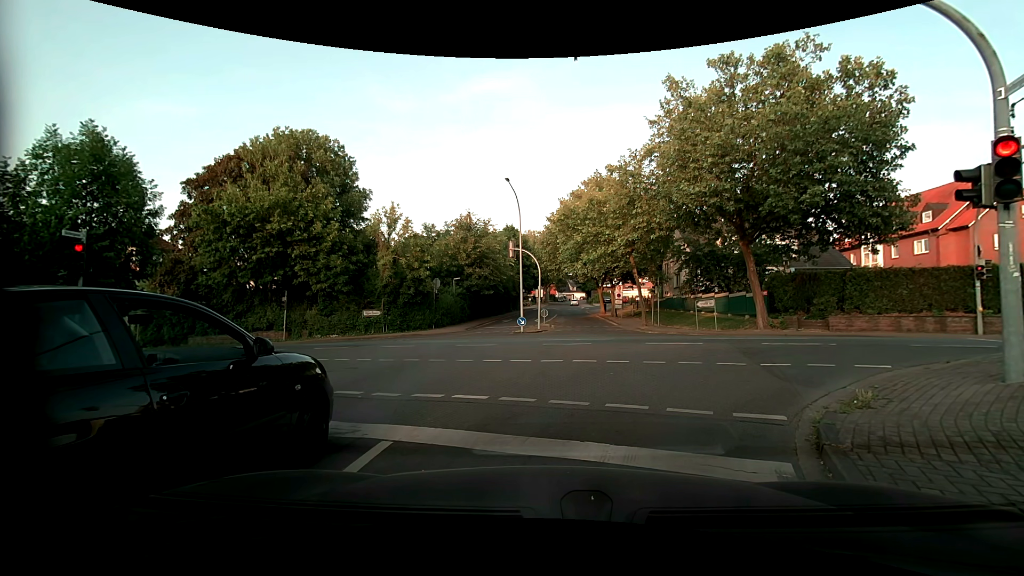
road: residential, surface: asphalt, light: Day
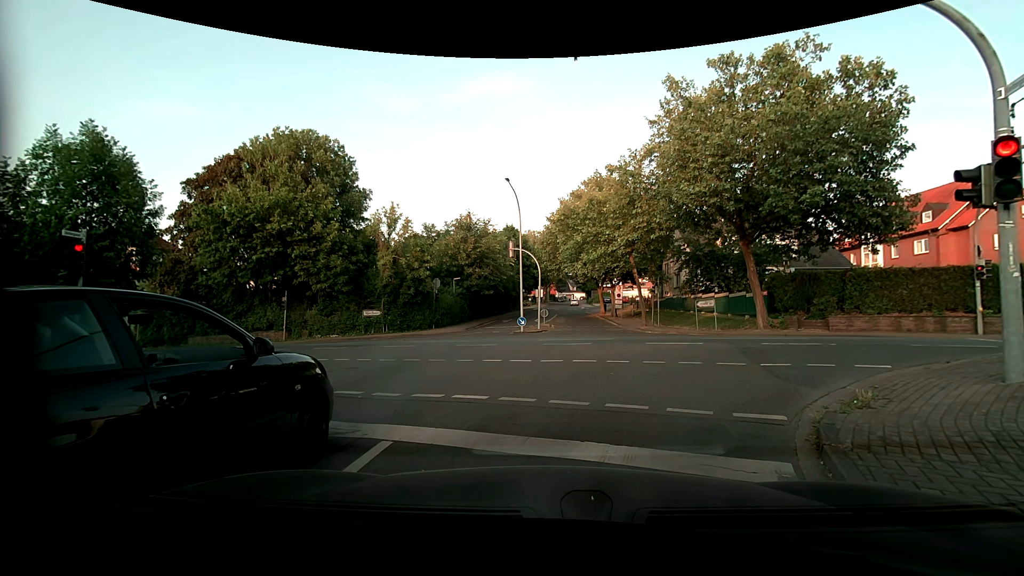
(0.0, 0.0) m; 0°
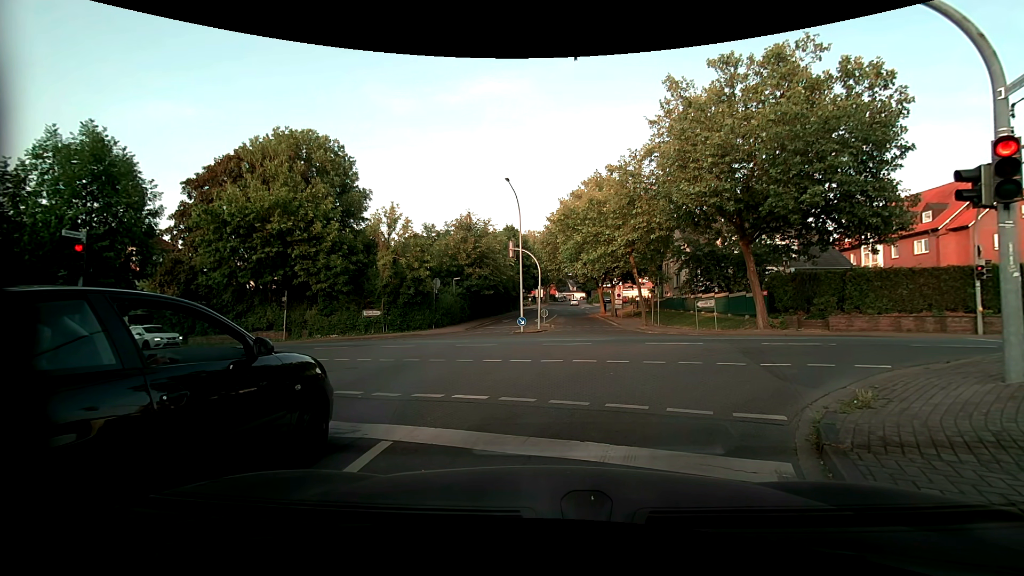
(0.0, 0.0) m; 0°
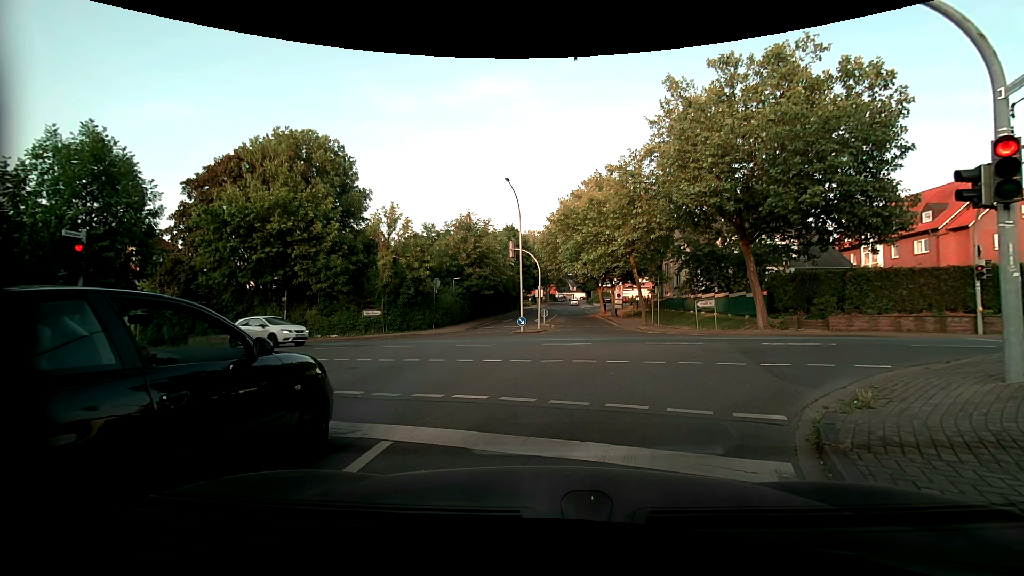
(0.0, 0.0) m; 0°
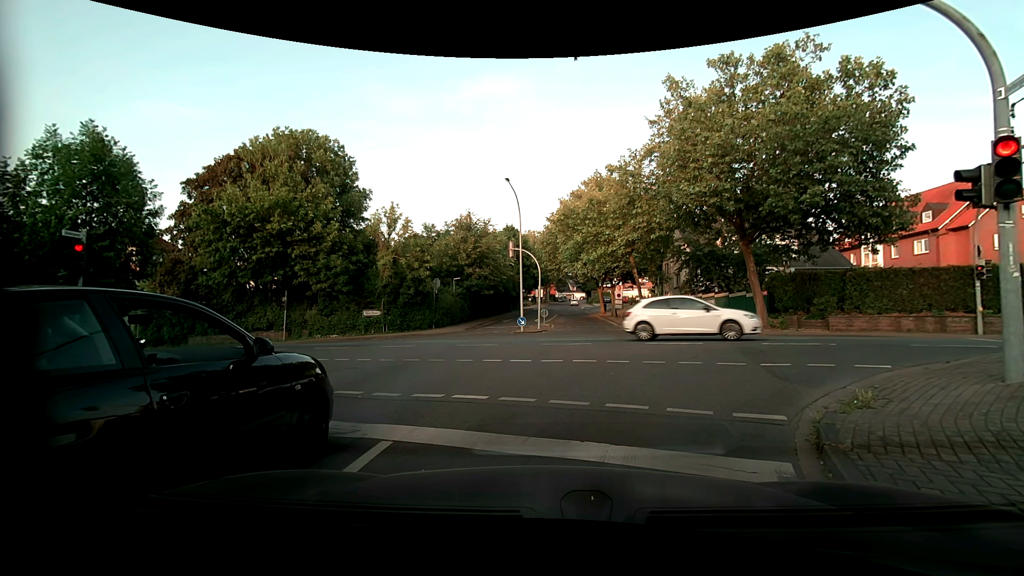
(0.0, 0.0) m; 0°
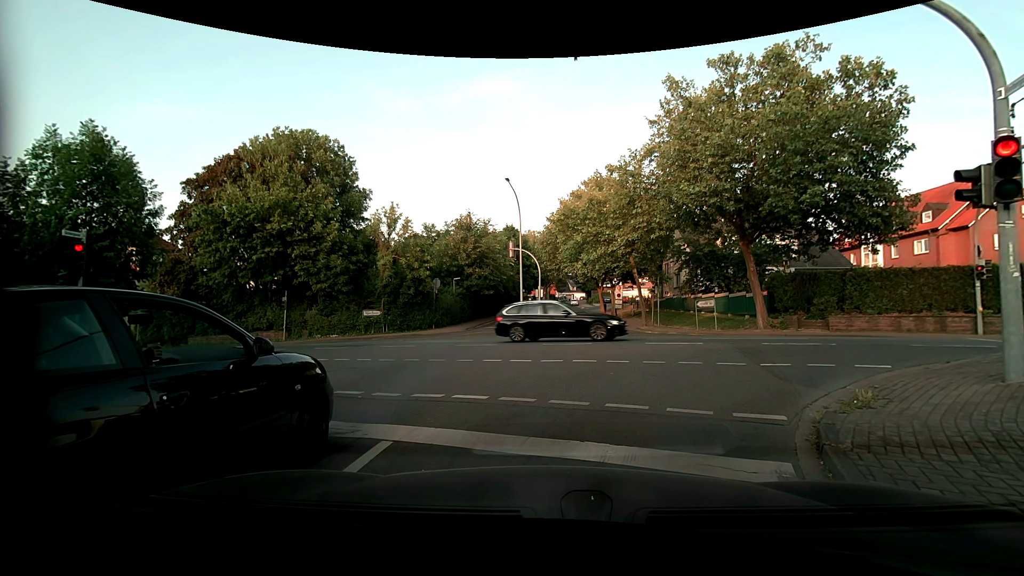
(0.0, 0.0) m; 0°
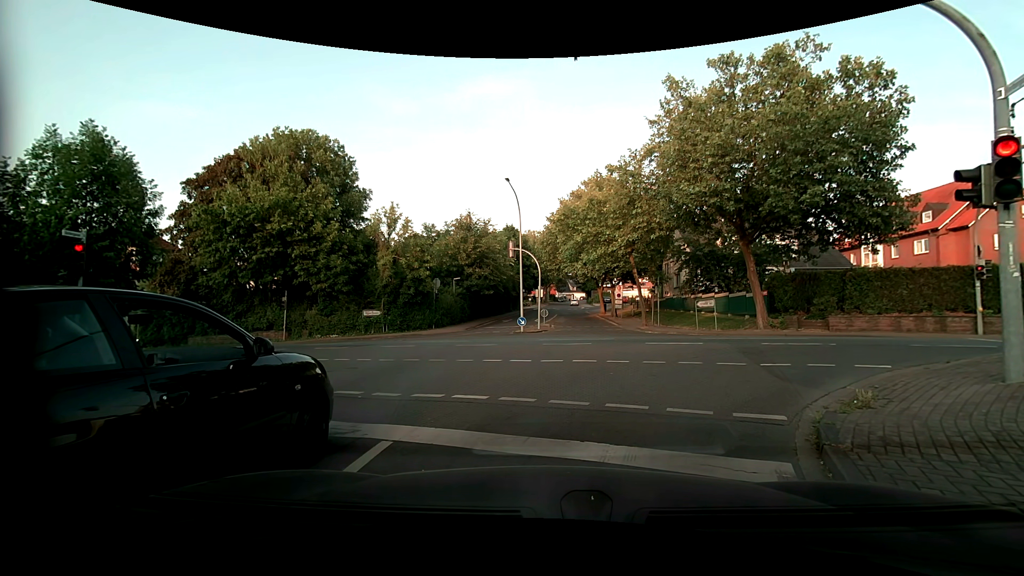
(0.0, 0.0) m; 0°
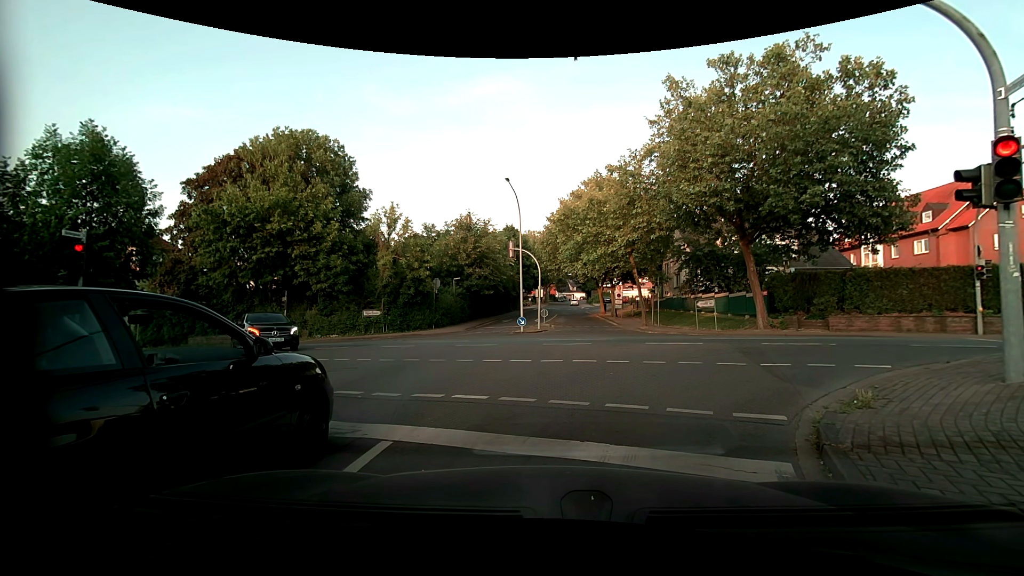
(0.0, 0.0) m; 0°
